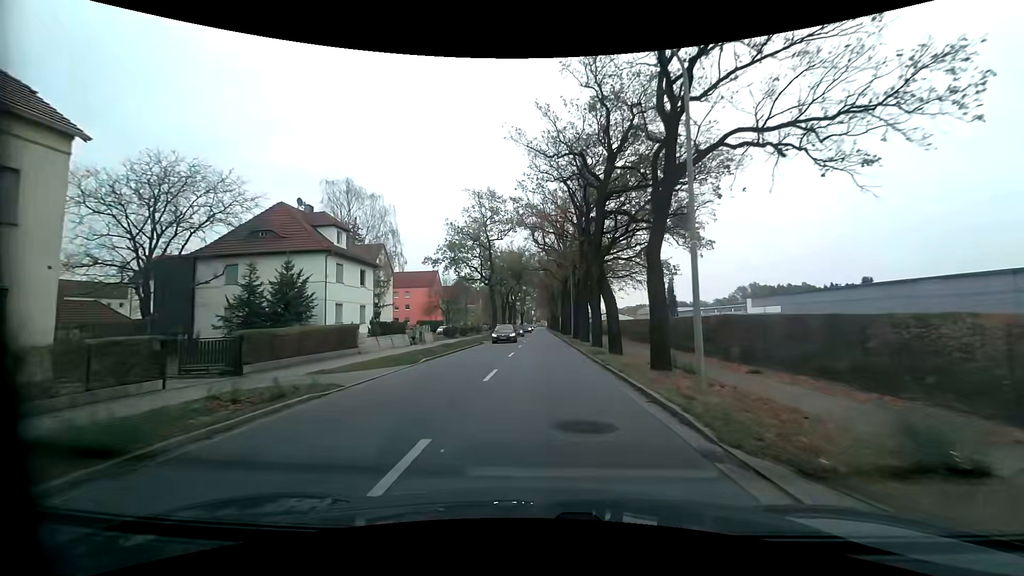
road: primary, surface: asphalt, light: Day
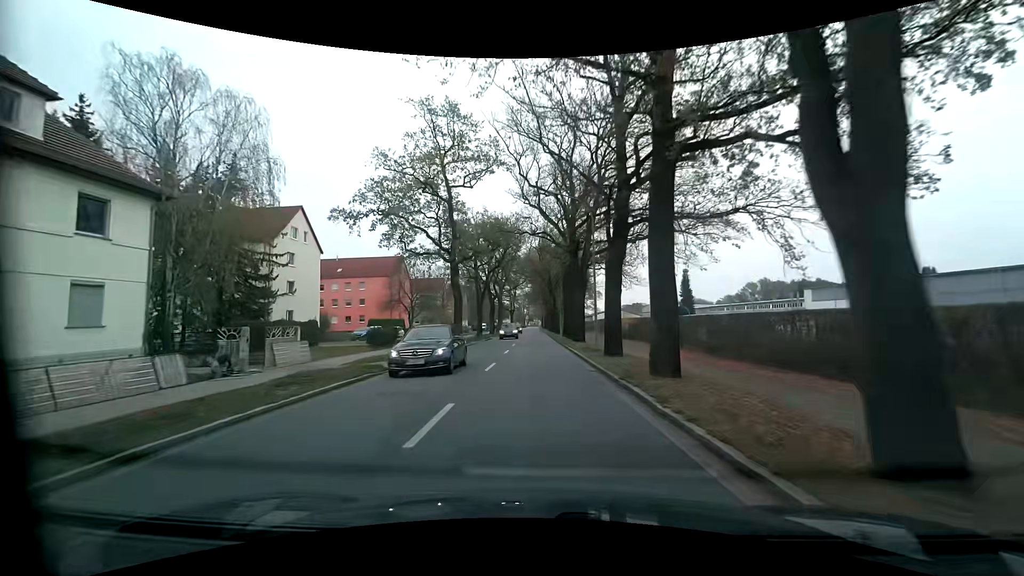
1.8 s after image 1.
(+0.1, +24.5) m; 0°
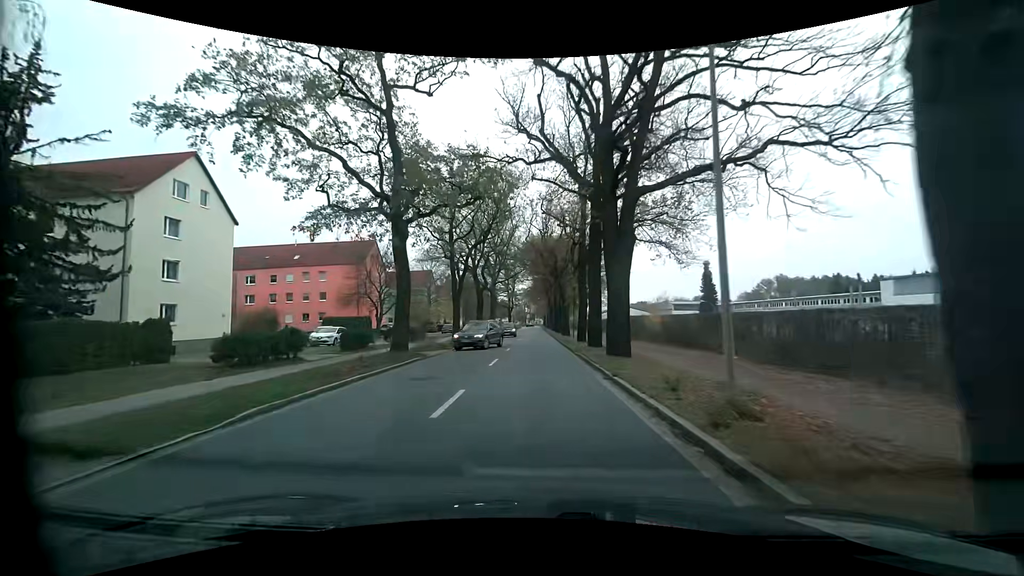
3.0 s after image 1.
(+0.1, +16.5) m; 0°
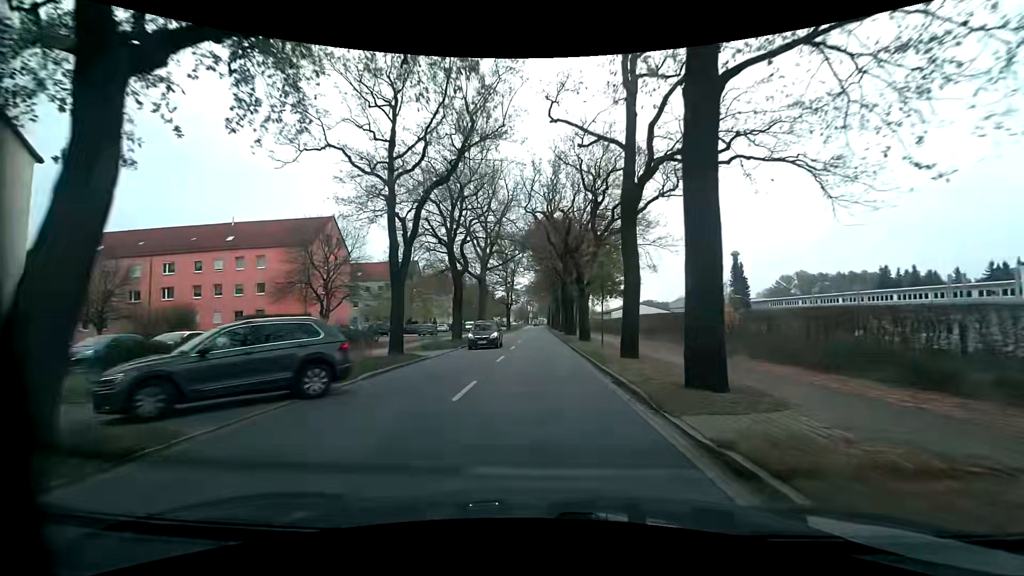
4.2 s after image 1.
(+0.1, +16.6) m; 0°
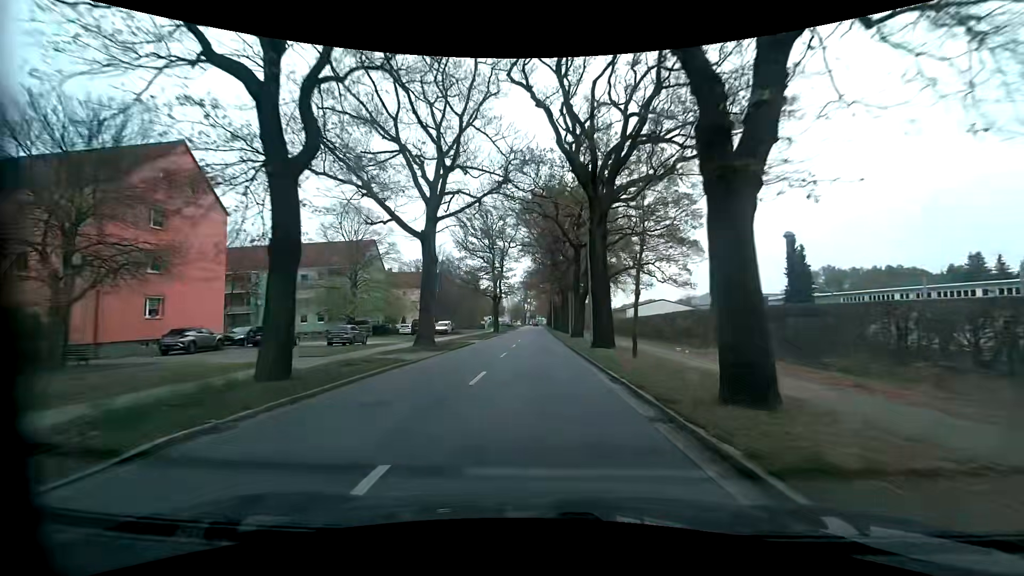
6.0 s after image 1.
(+0.1, +25.0) m; +1°
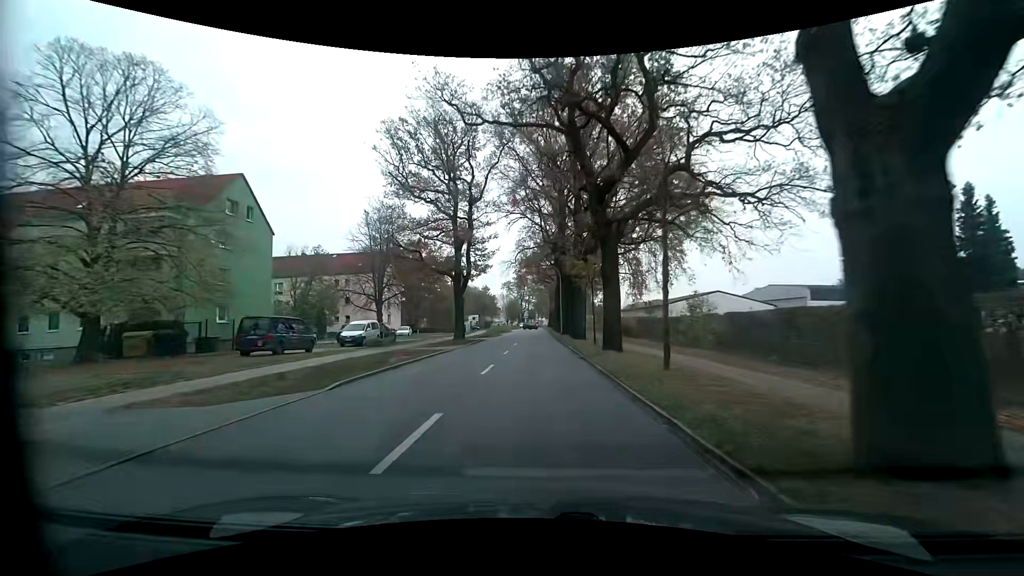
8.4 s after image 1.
(-0.3, +33.4) m; -1°
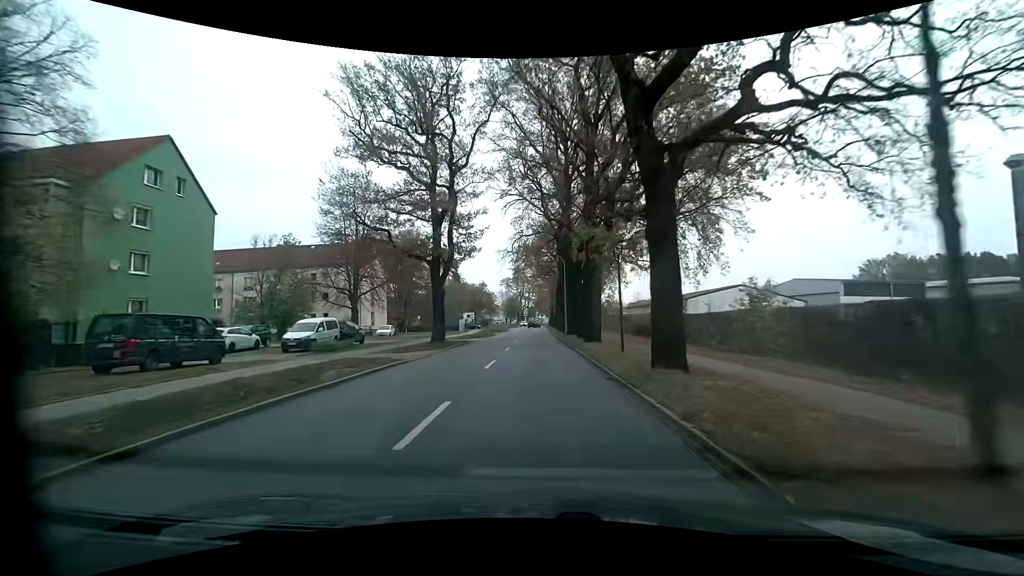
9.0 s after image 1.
(+0.1, +8.2) m; +1°
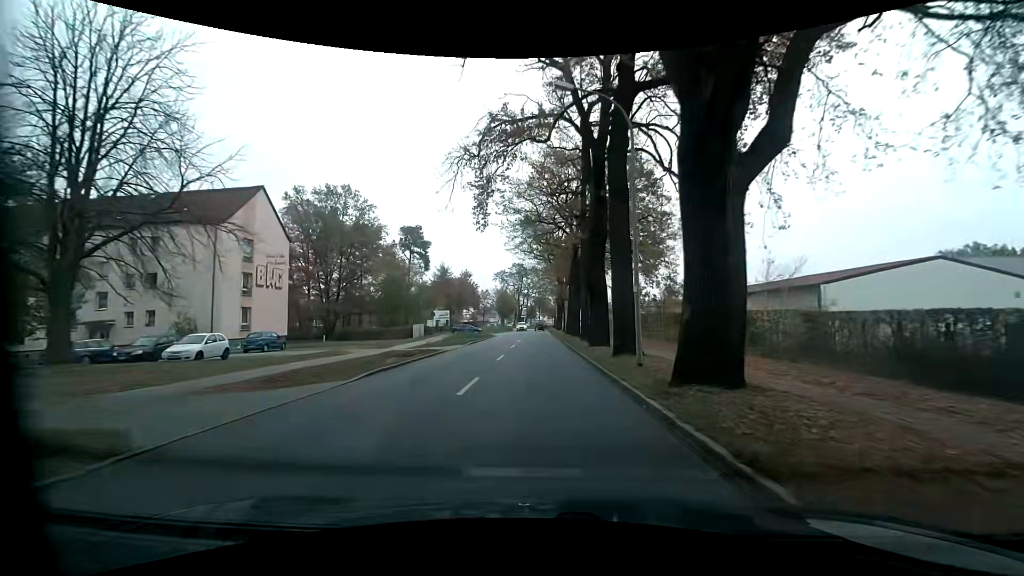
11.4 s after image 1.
(-0.1, +32.1) m; 0°
(0, +10) (0, +20) (0, +30) (0, +40) (0, +50) (0, +60) (0, +70) (0, +80) (-1, +90) (-1, +100) m
